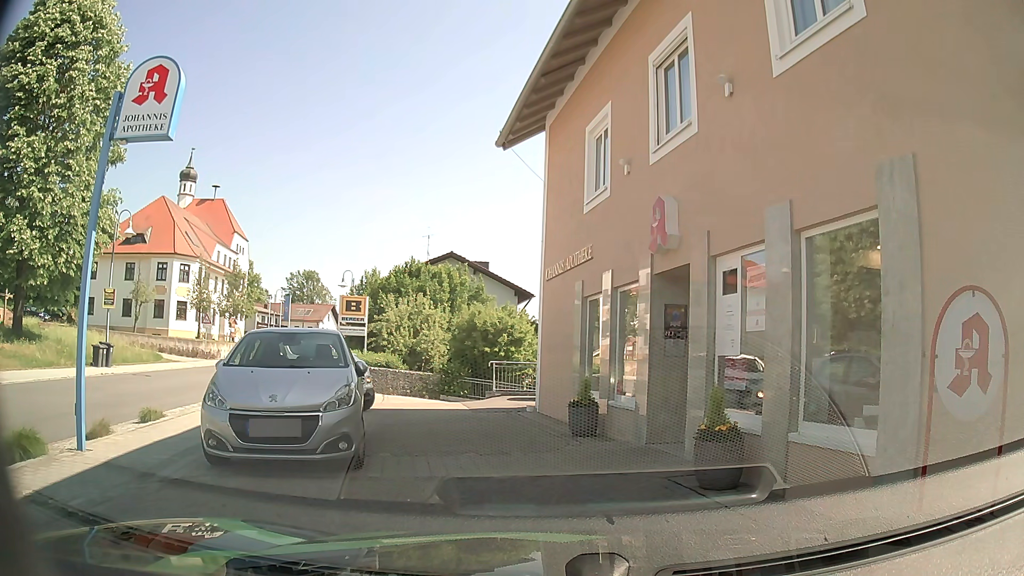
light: Day
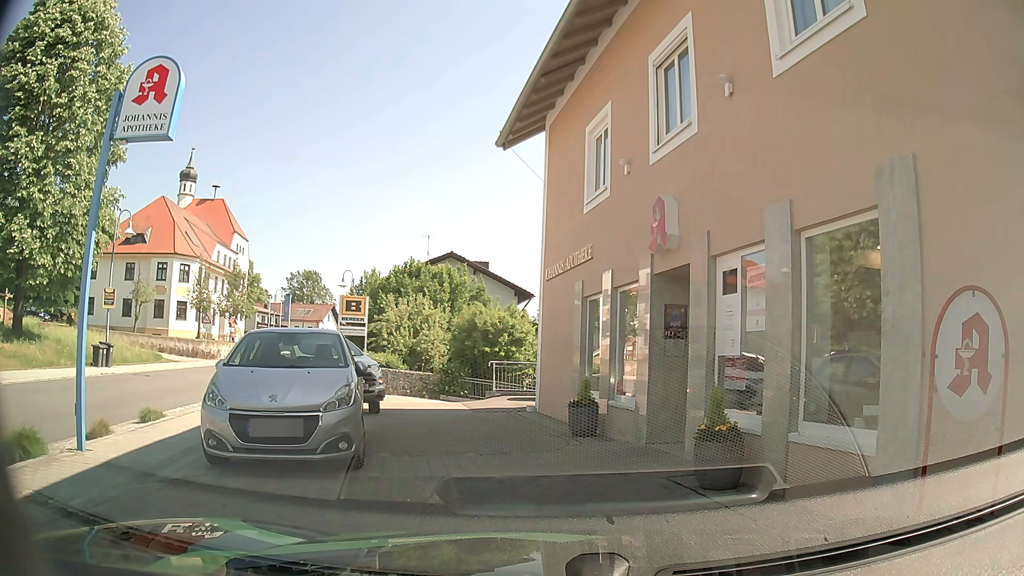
(0.0, 0.0) m; 0°
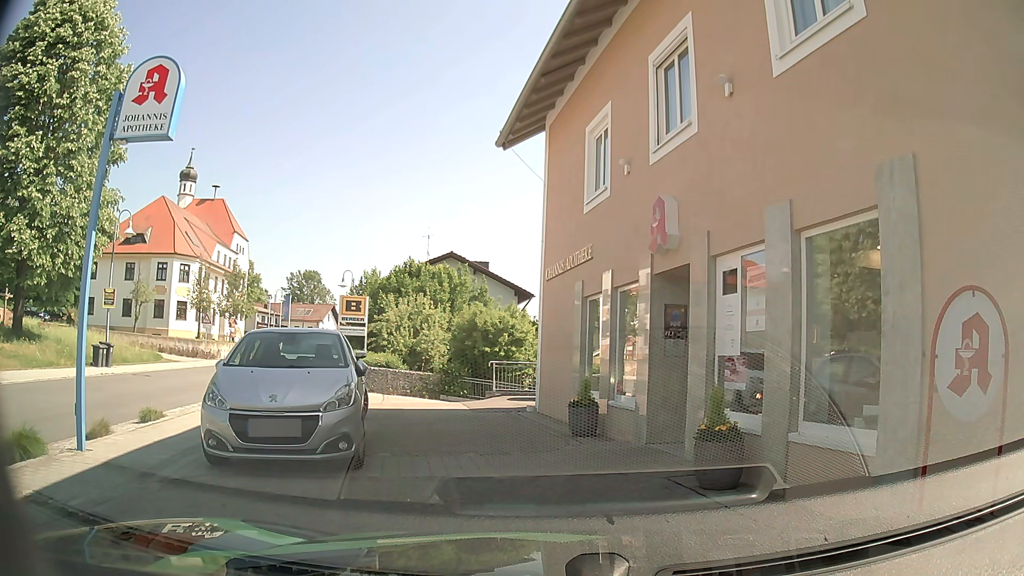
(0.0, 0.0) m; 0°
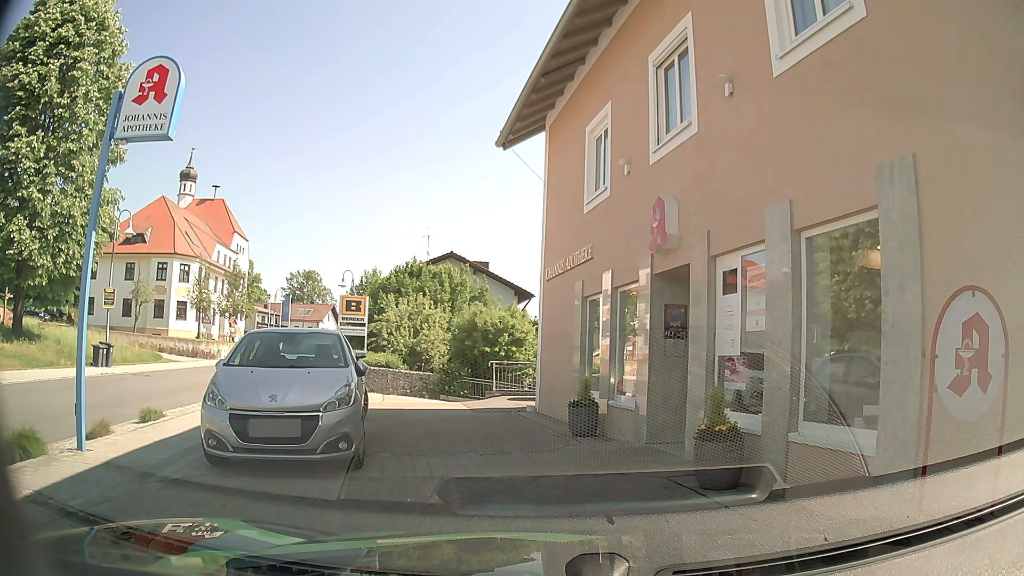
(0.0, 0.0) m; 0°
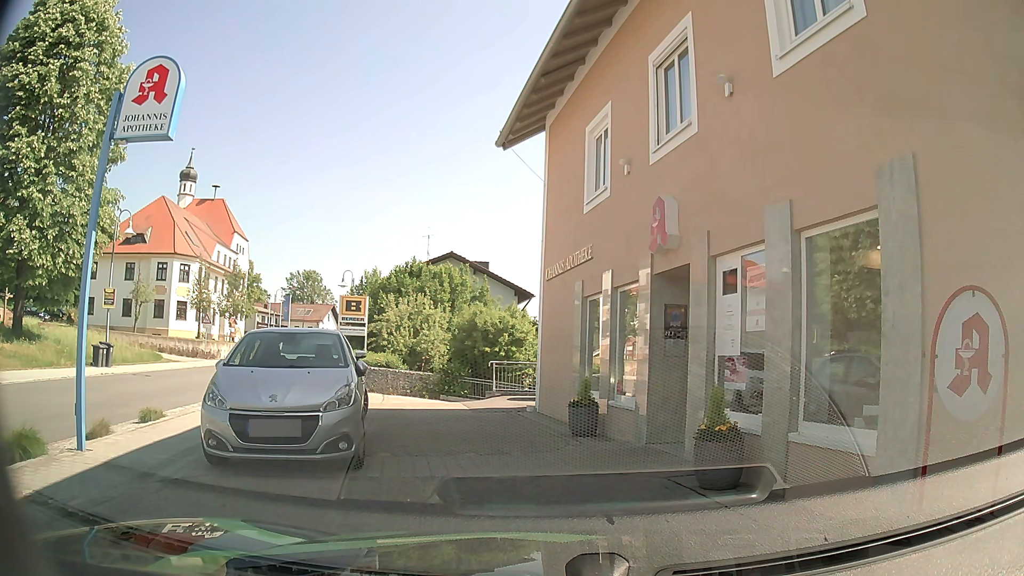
(0.0, 0.0) m; 0°
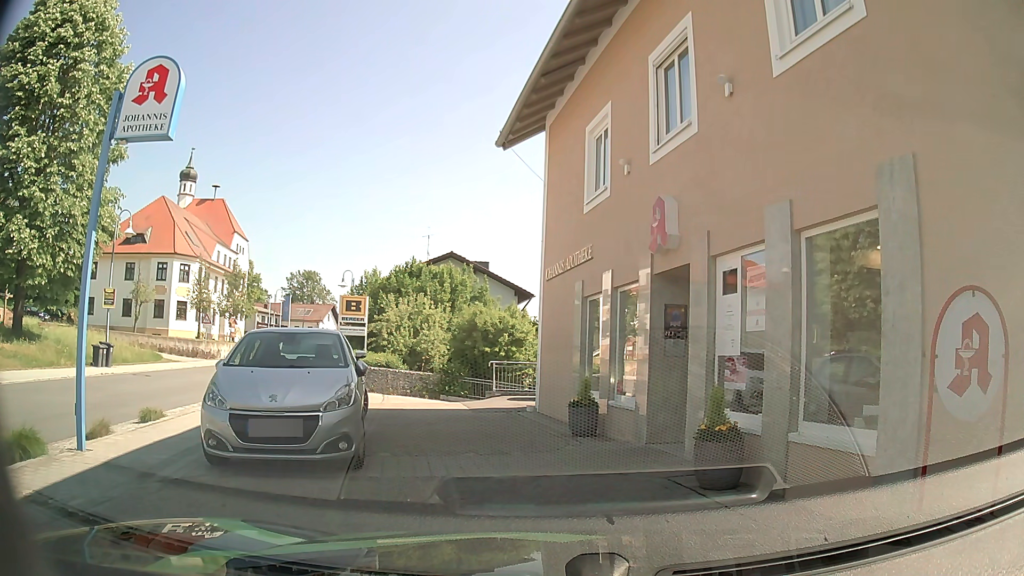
(0.0, 0.0) m; 0°
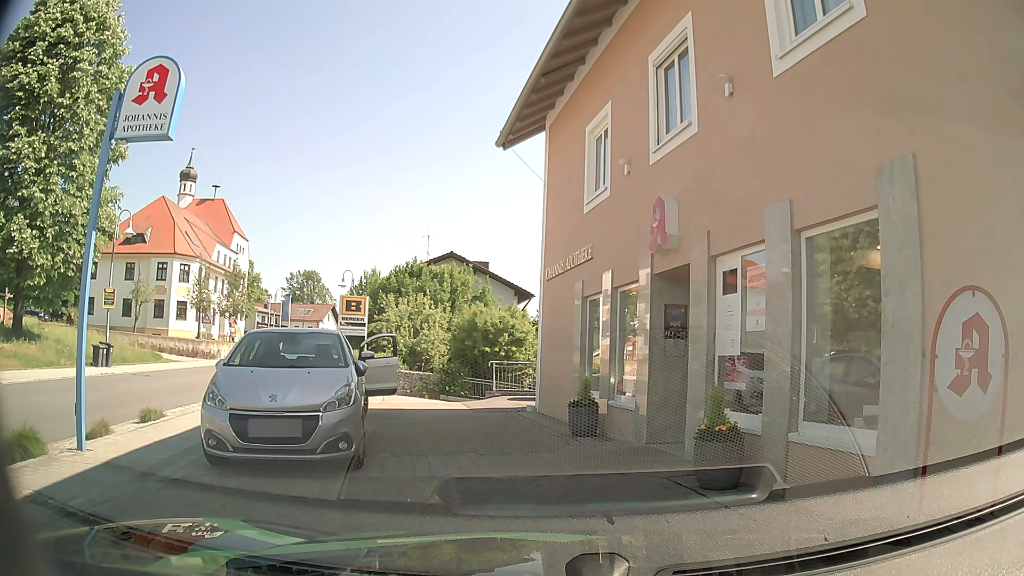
(0.0, 0.0) m; 0°
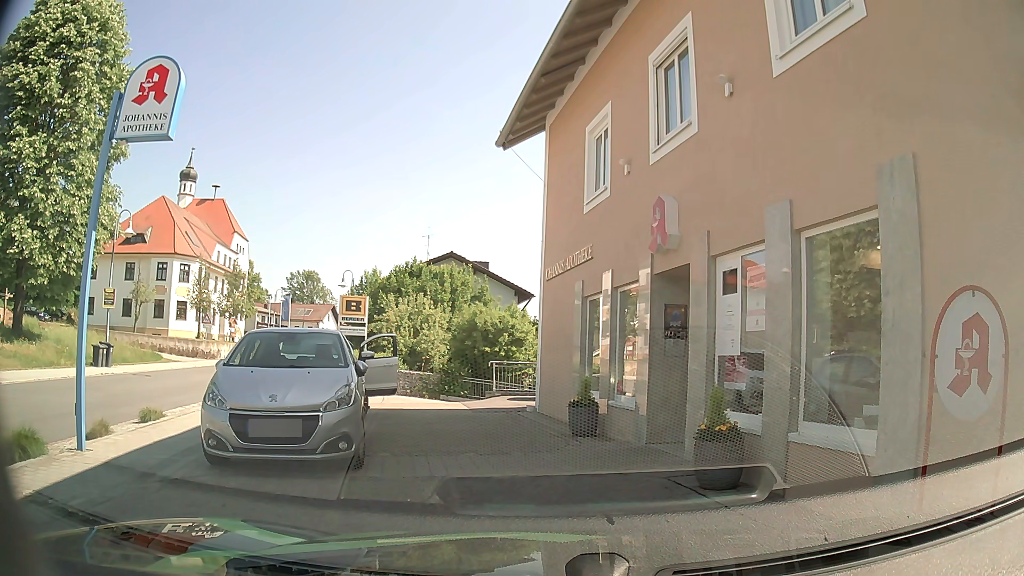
(0.0, 0.0) m; 0°
